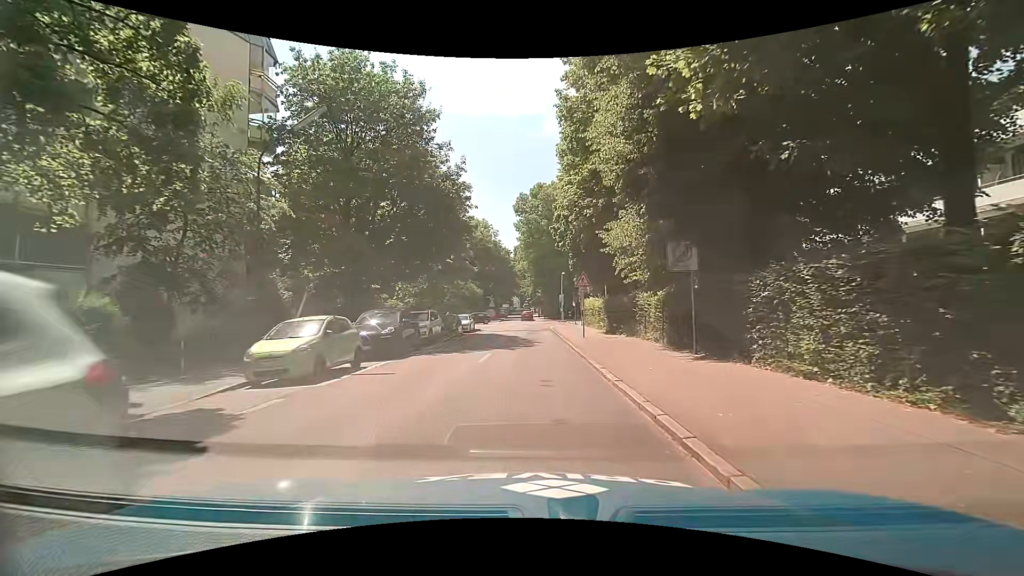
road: tertiary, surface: asphalt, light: Day
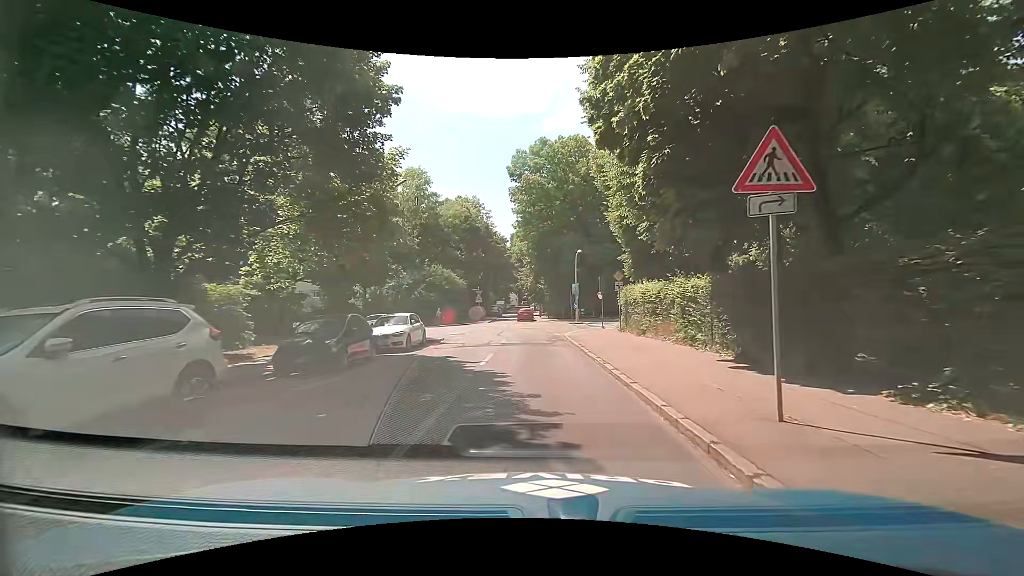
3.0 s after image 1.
(-0.3, +19.2) m; -1°
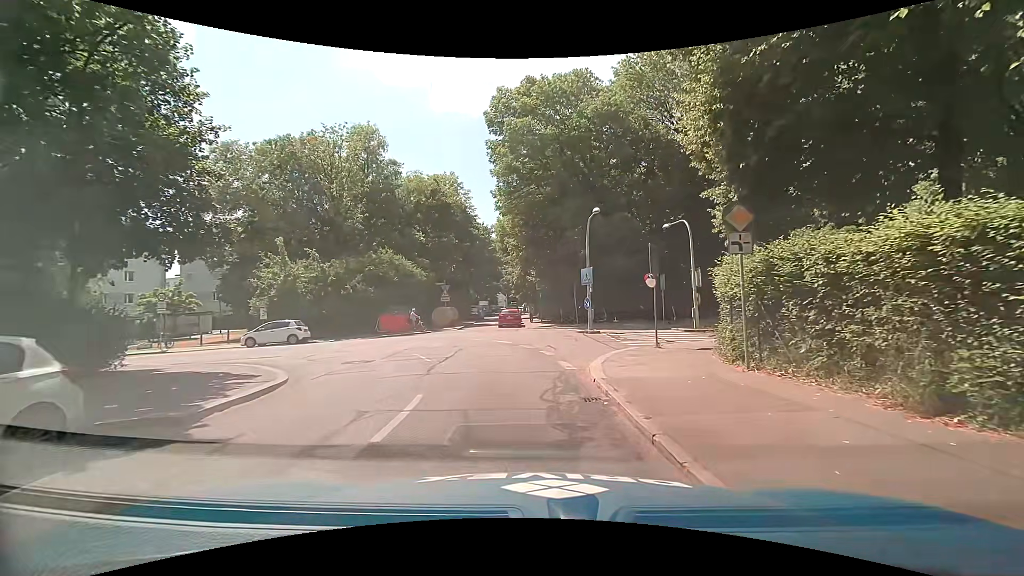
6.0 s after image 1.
(+0.6, +16.1) m; +3°
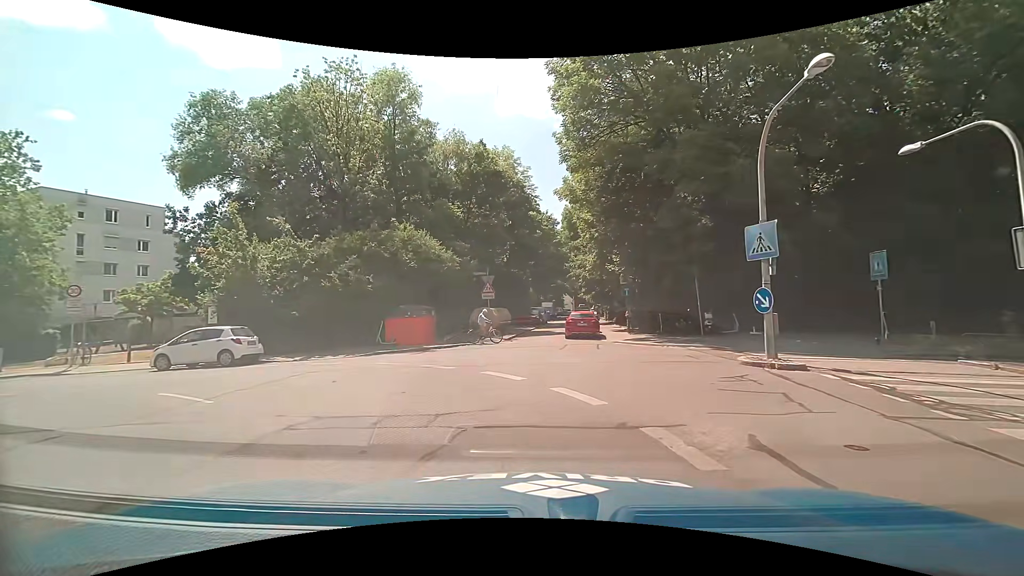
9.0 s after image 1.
(-0.8, +13.2) m; -9°
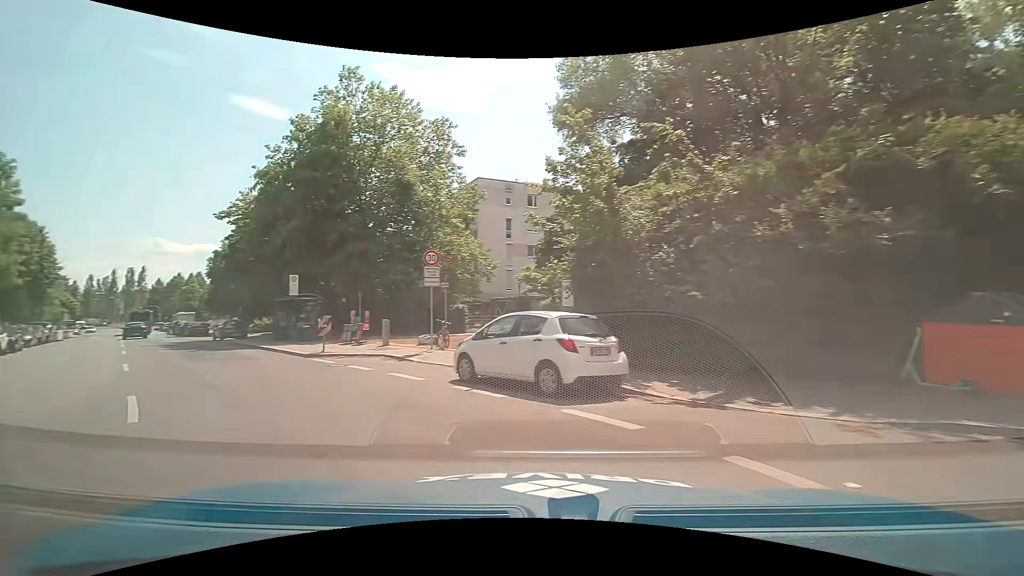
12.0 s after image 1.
(-3.7, +12.4) m; -44°
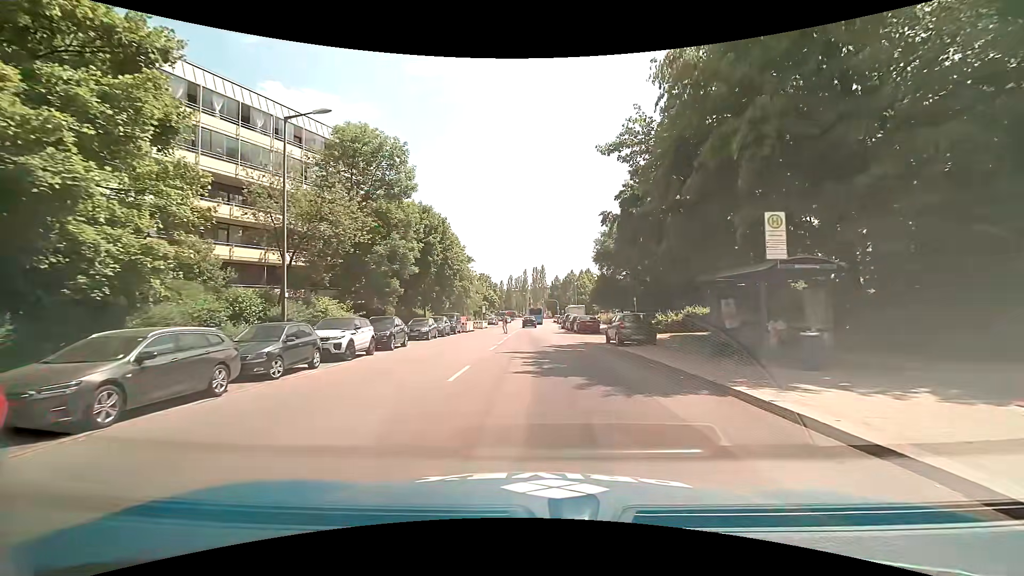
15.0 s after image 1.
(-8.6, +14.9) m; -41°
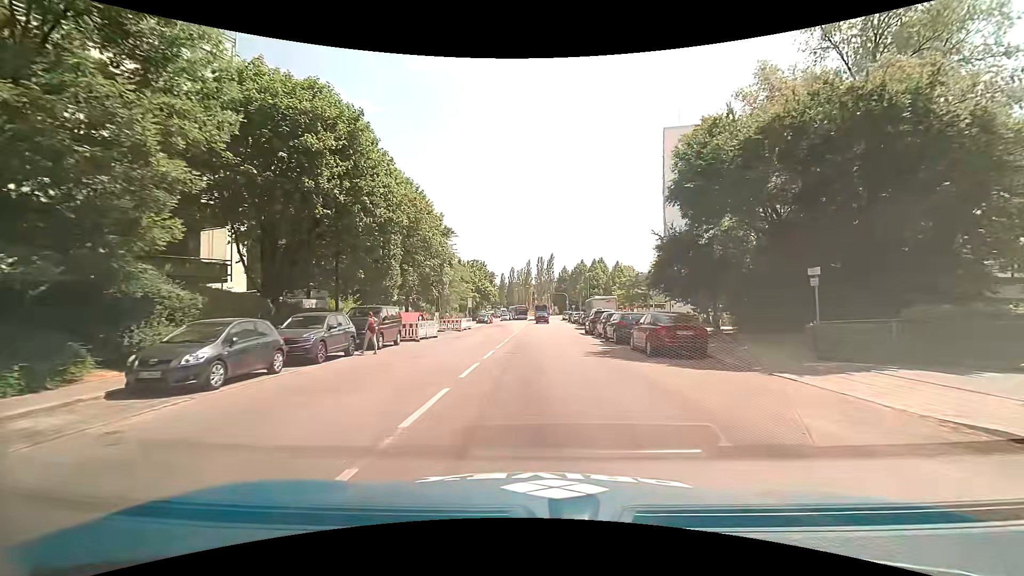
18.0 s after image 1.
(-0.3, +23.7) m; -1°
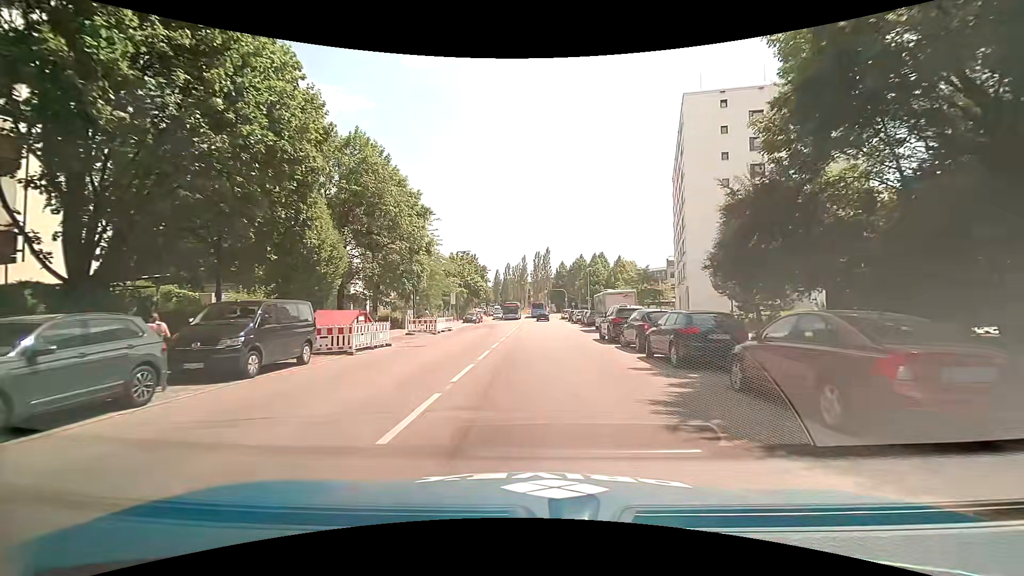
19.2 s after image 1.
(+0.1, +9.8) m; +1°
(0, +10) (0, +20) (0, +30) (0, +40) (0, +50) (0, +60) (0, +70) (0, +80) (0, +90) (0, +100) m
